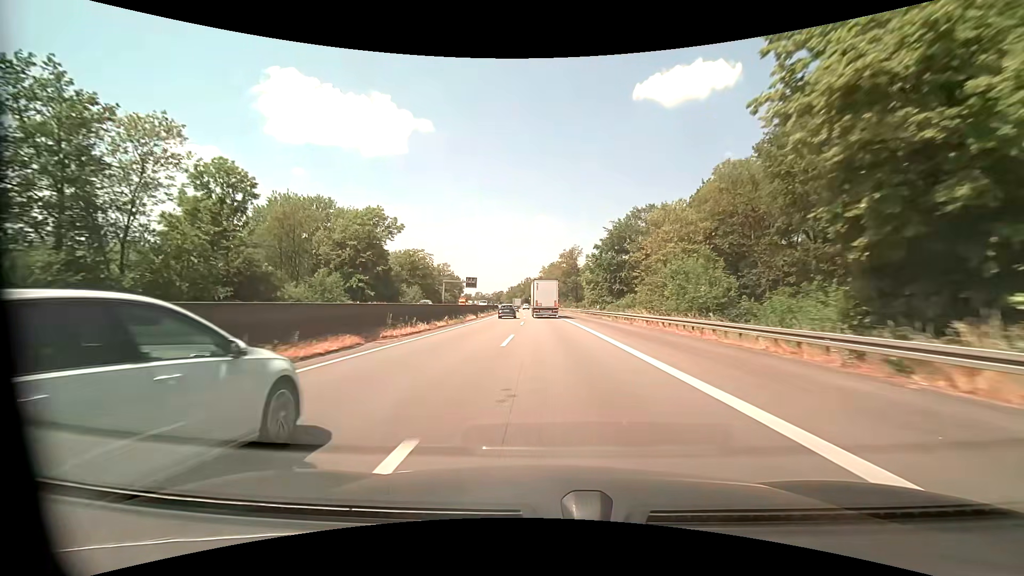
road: motorway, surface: asphalt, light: Day
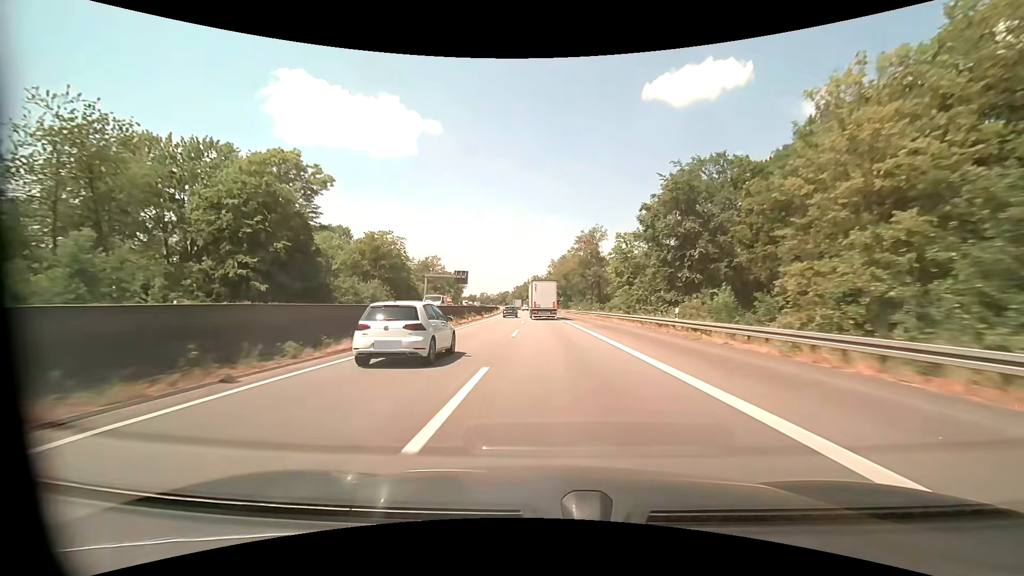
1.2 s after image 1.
(-0.2, +29.9) m; -1°
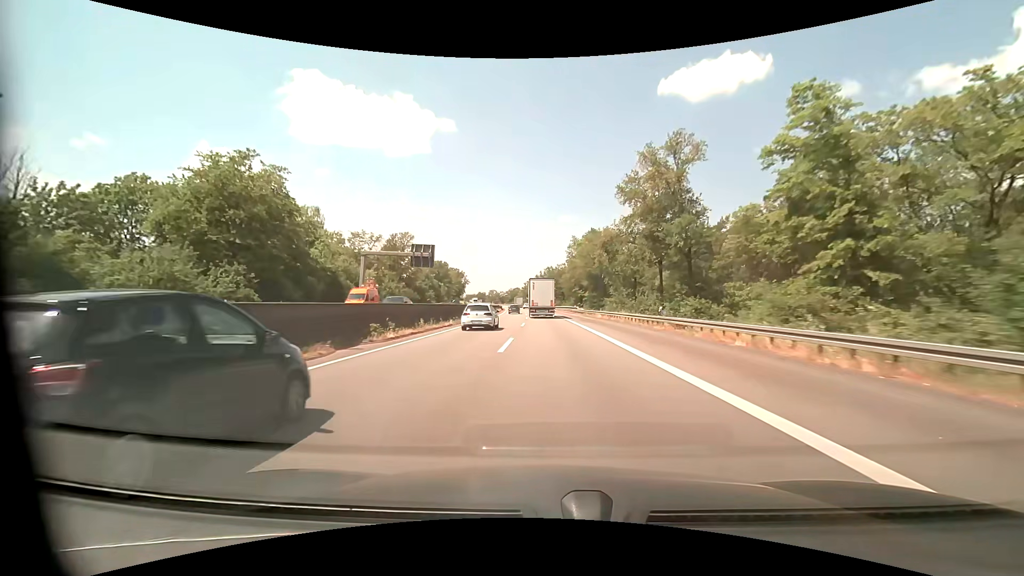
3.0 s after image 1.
(-0.6, +44.1) m; -2°
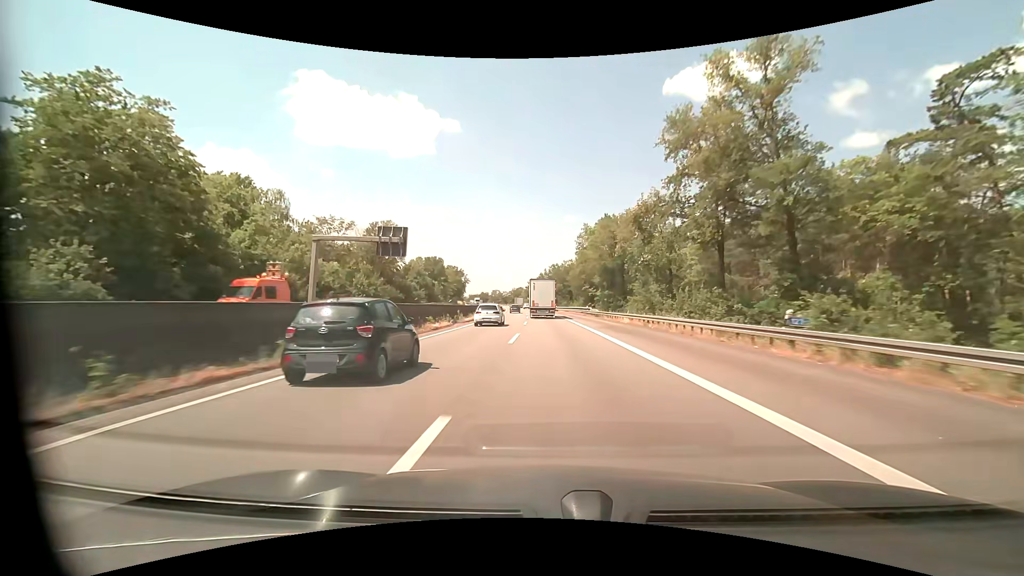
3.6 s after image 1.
(-0.1, +14.5) m; 0°
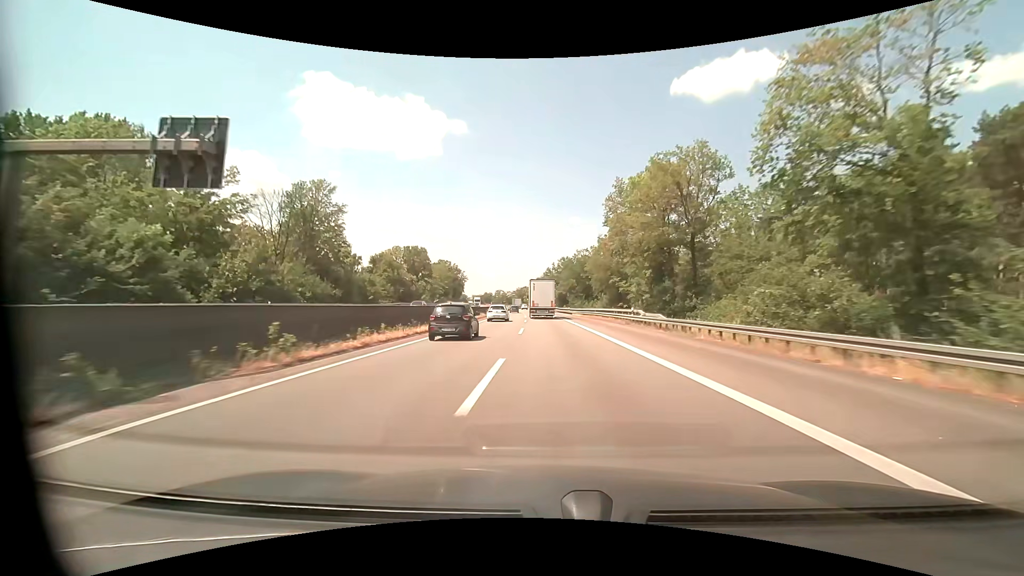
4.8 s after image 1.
(-0.3, +29.0) m; -1°
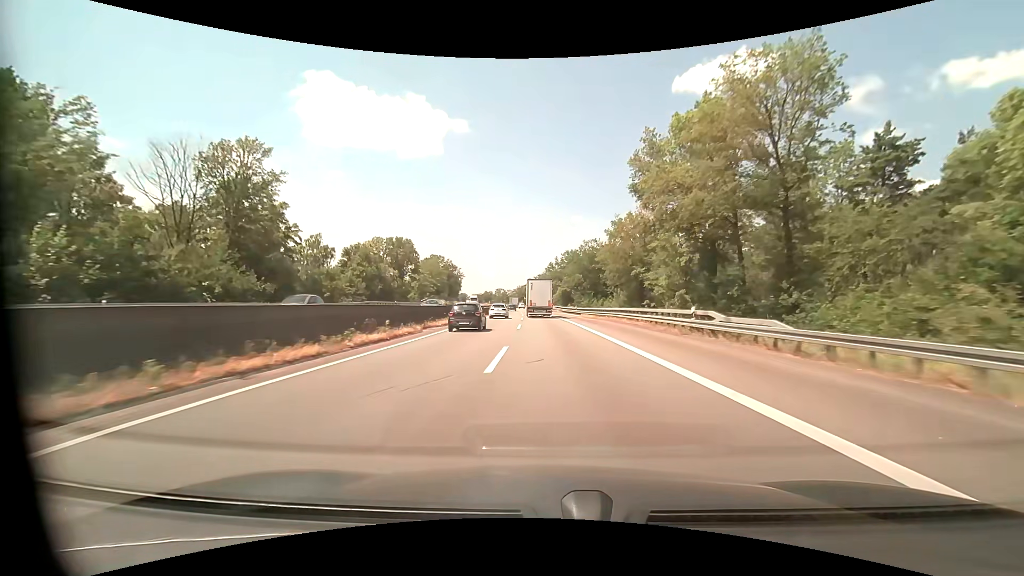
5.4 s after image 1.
(0.0, +14.5) m; 0°
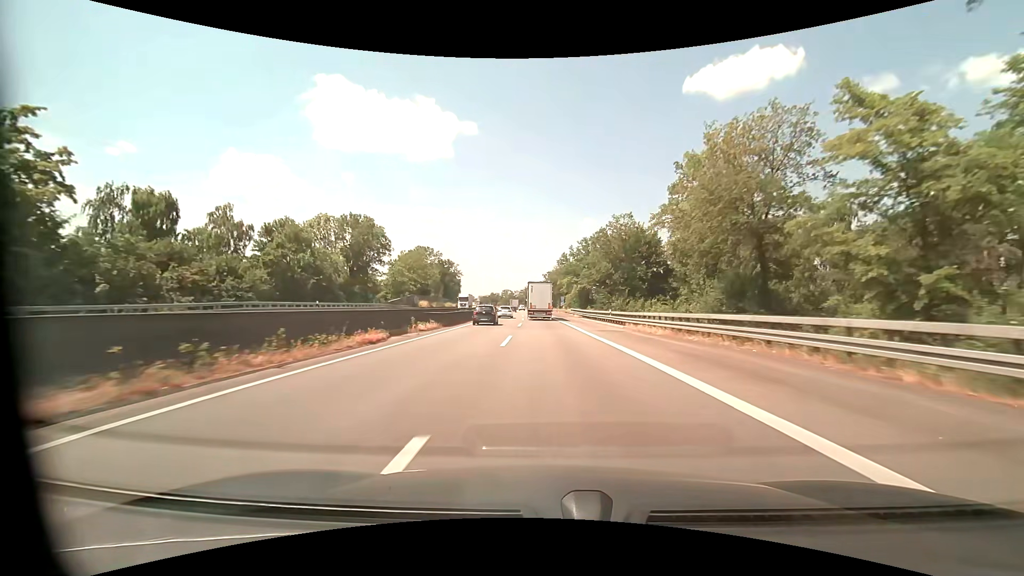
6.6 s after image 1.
(-0.3, +29.0) m; -1°
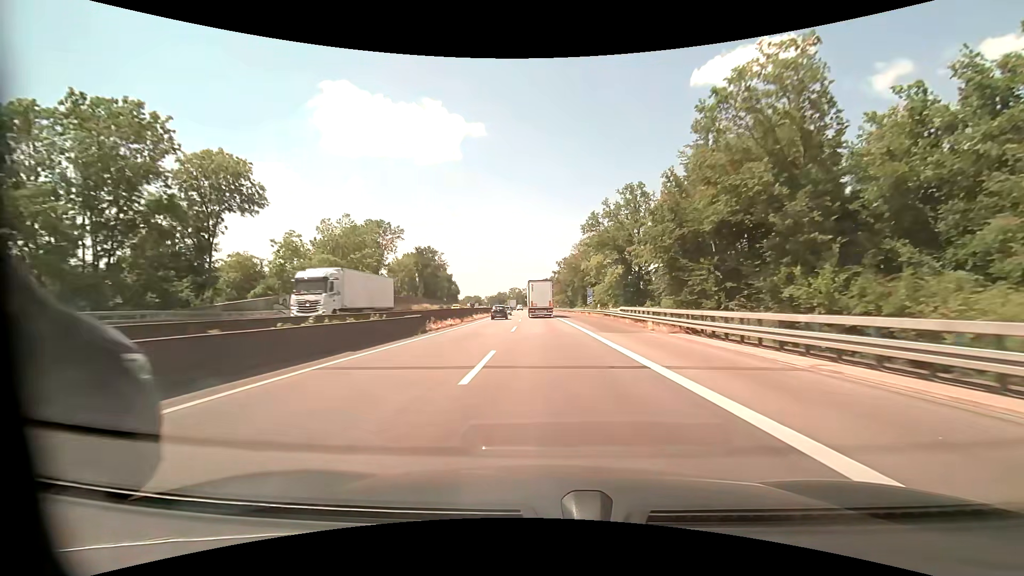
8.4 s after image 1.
(-0.6, +44.1) m; -1°
